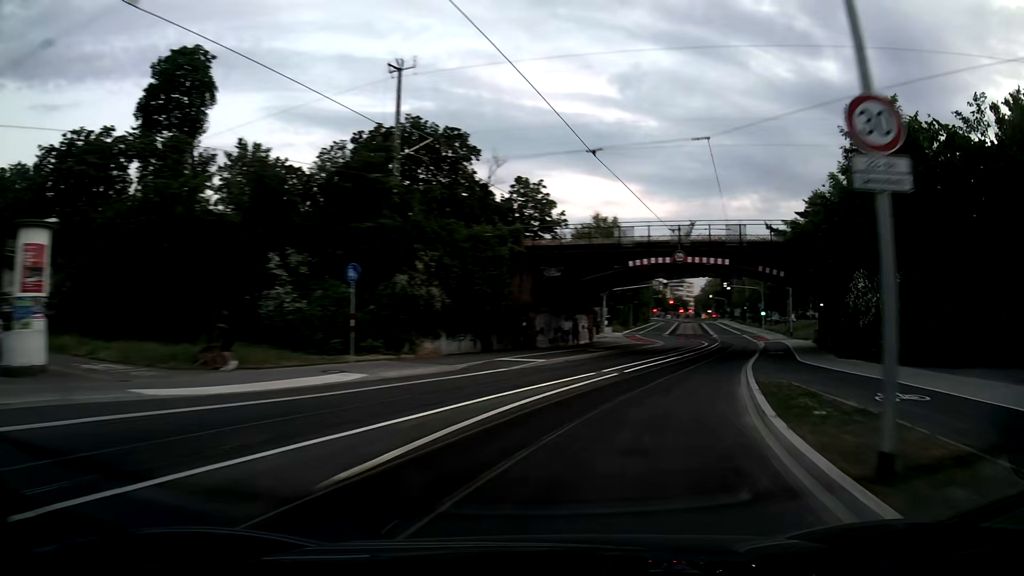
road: secondary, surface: asphalt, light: Sunrise
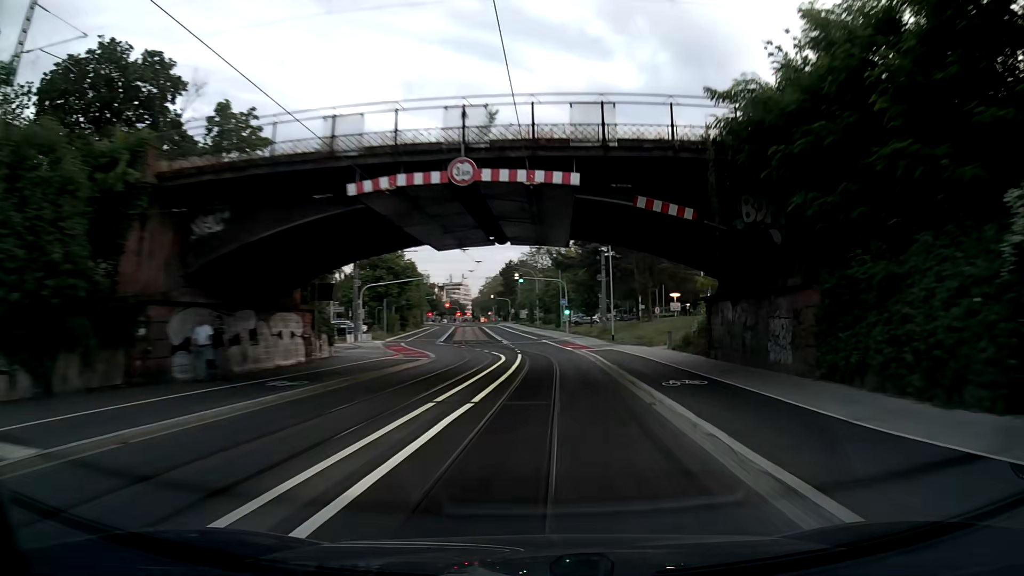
(+3.3, +18.3) m; +19°
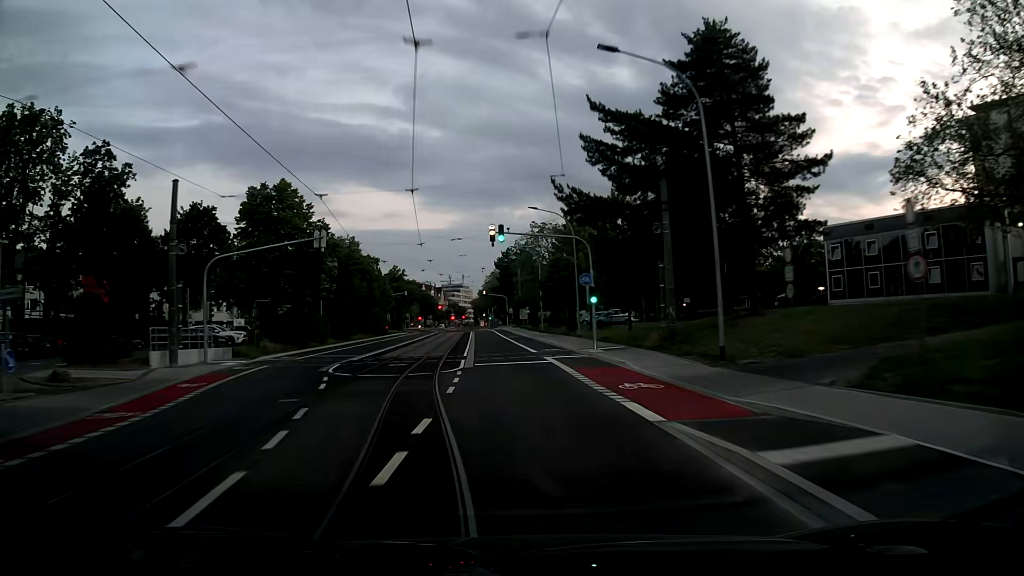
(+0.2, +32.4) m; -1°
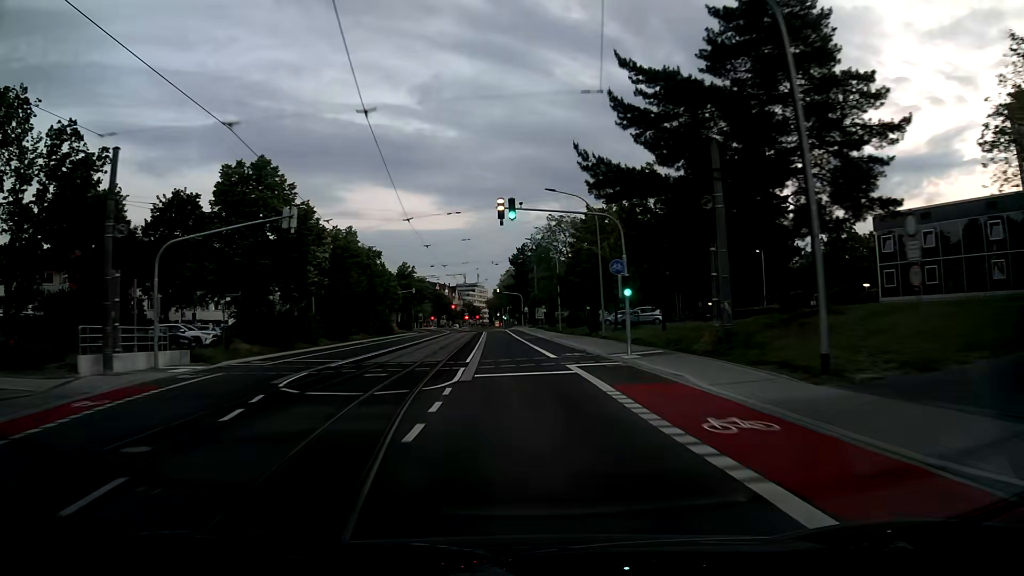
(-0.1, +6.6) m; -1°
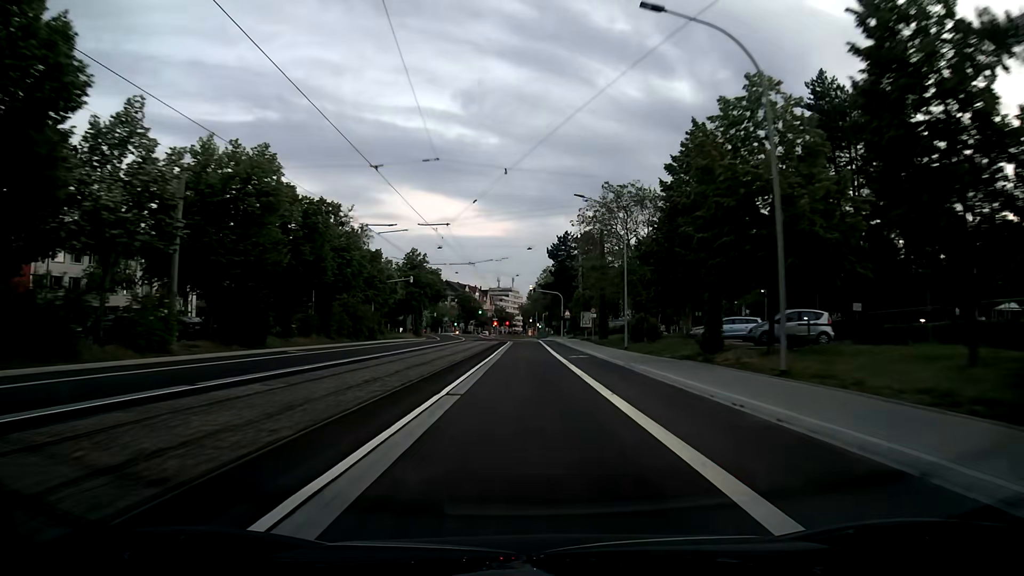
(-1.1, +27.2) m; -4°
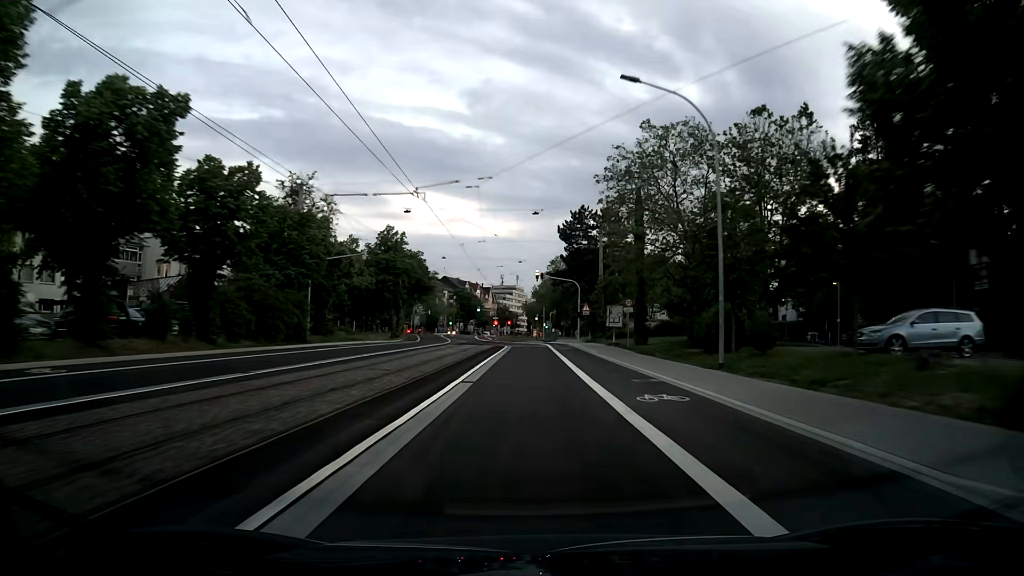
(0.0, +21.1) m; 0°
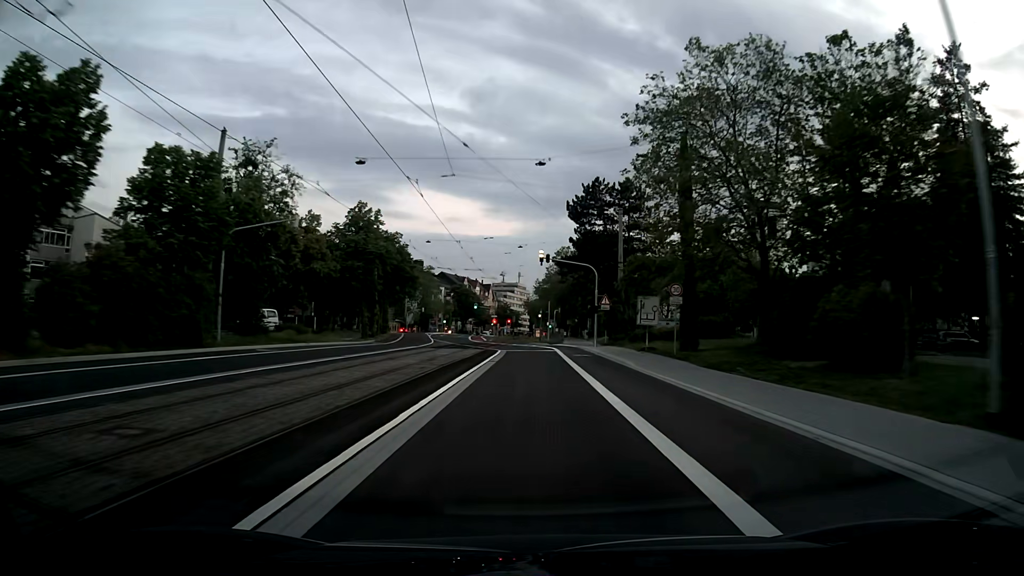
(0.0, +14.3) m; 0°
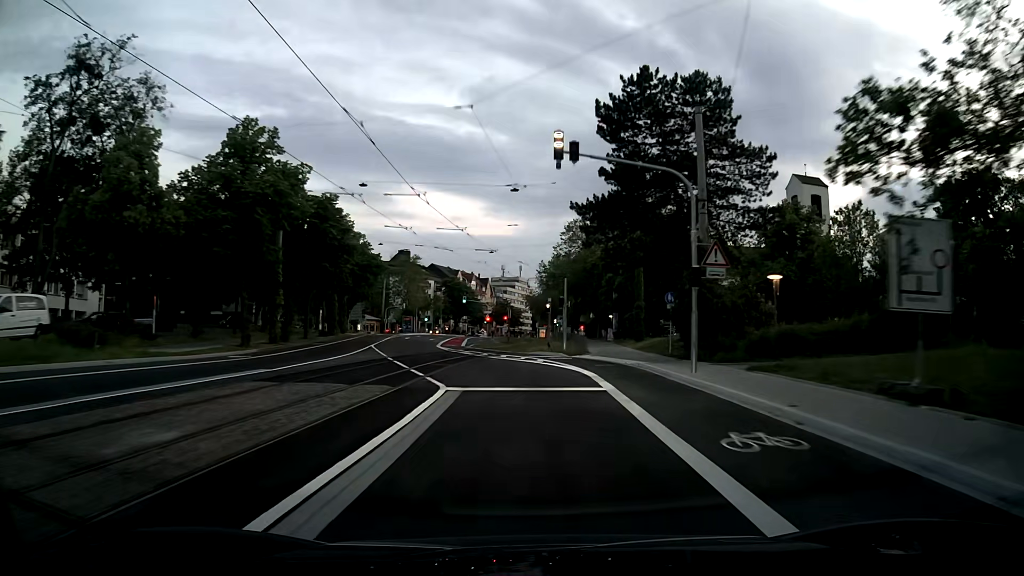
(-0.1, +27.4) m; 0°
(0, +10) (-1, +20) (-3, +30) (-6, +39) (-8, +49) (-9, +59) (-10, +69) (-11, +79) (-11, +89) (-12, +99) m
